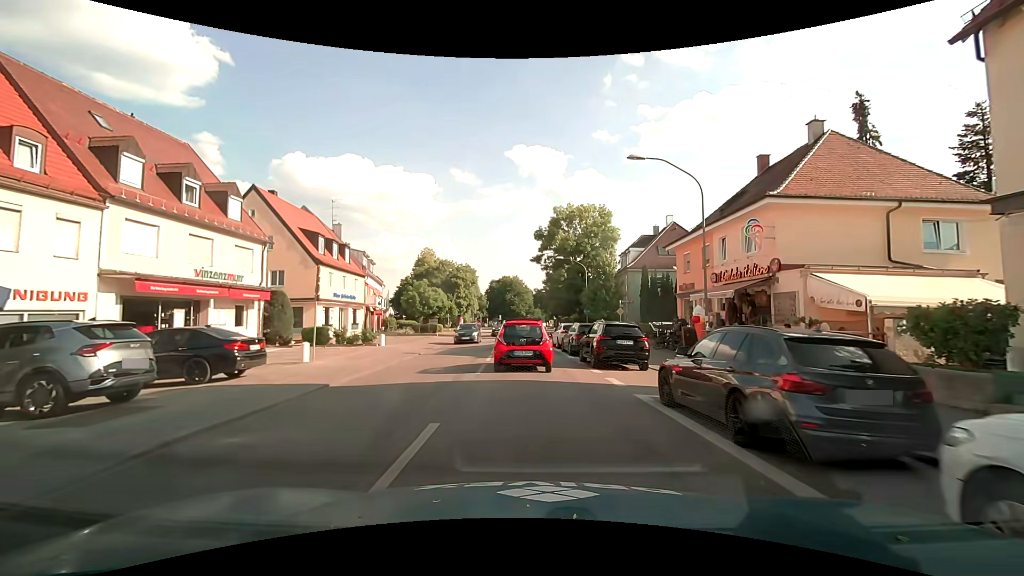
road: secondary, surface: asphalt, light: Day
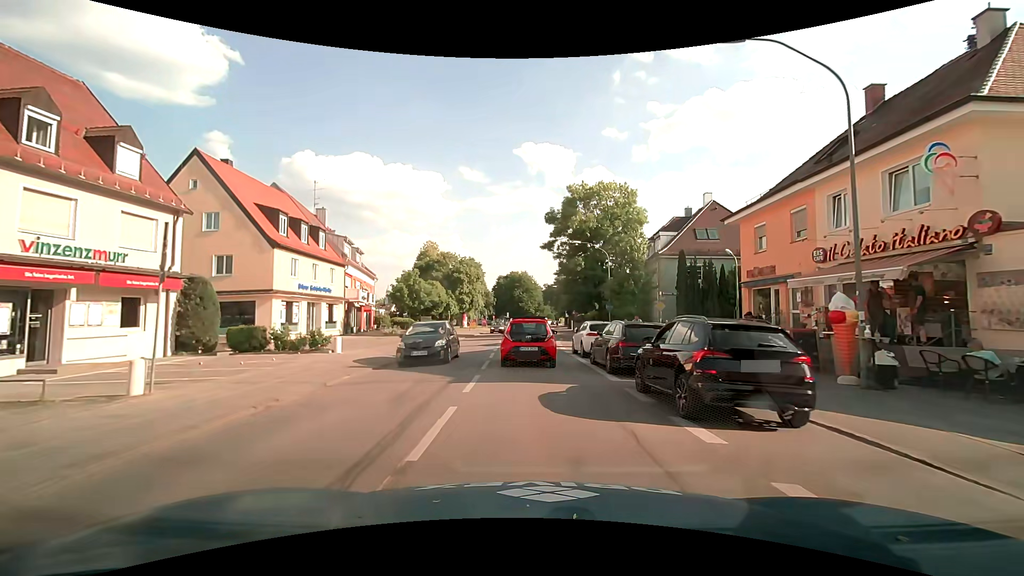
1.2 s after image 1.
(-0.1, +8.4) m; -1°
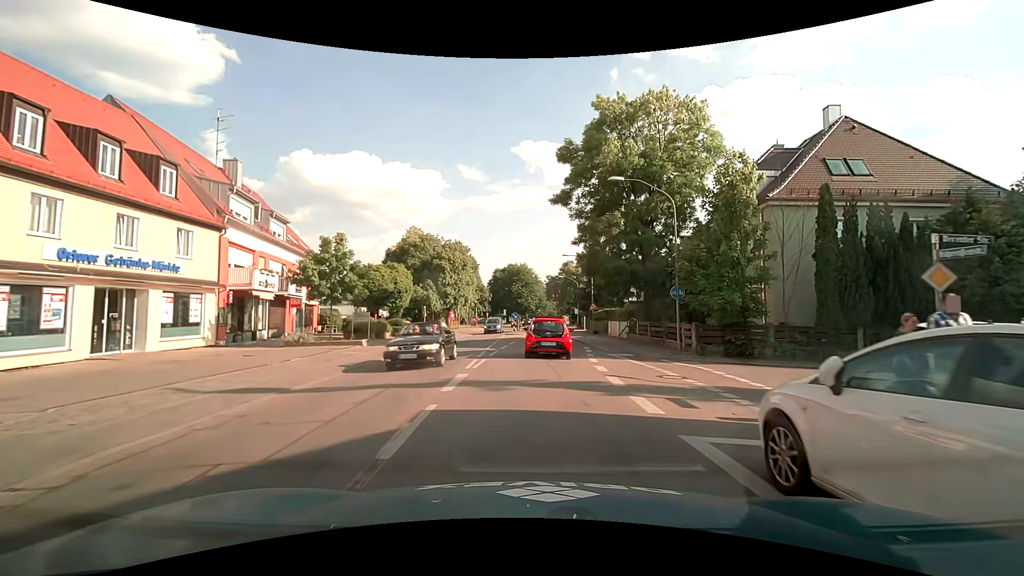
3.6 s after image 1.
(-0.3, +18.2) m; 0°
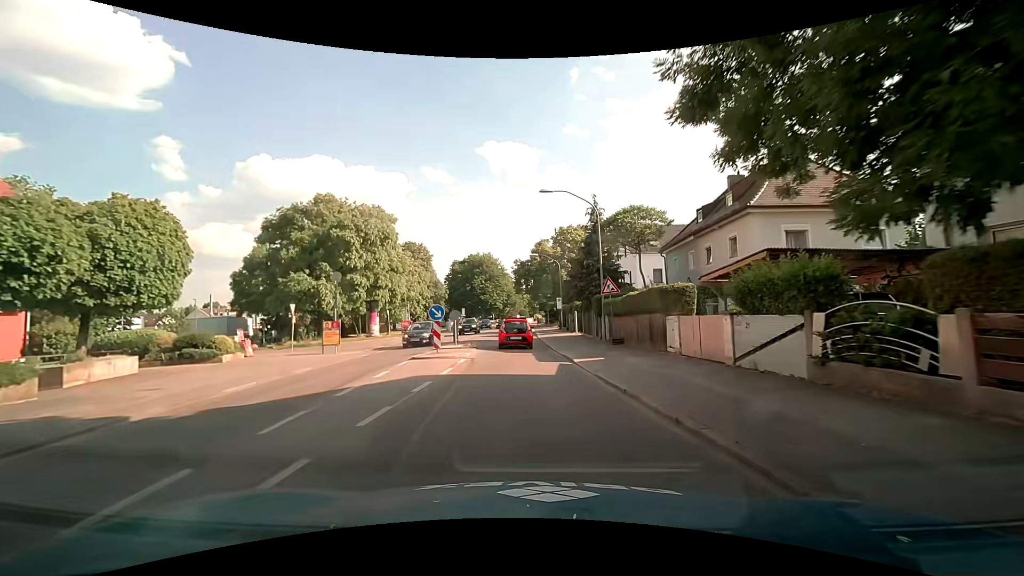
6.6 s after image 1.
(+0.9, +25.6) m; +3°
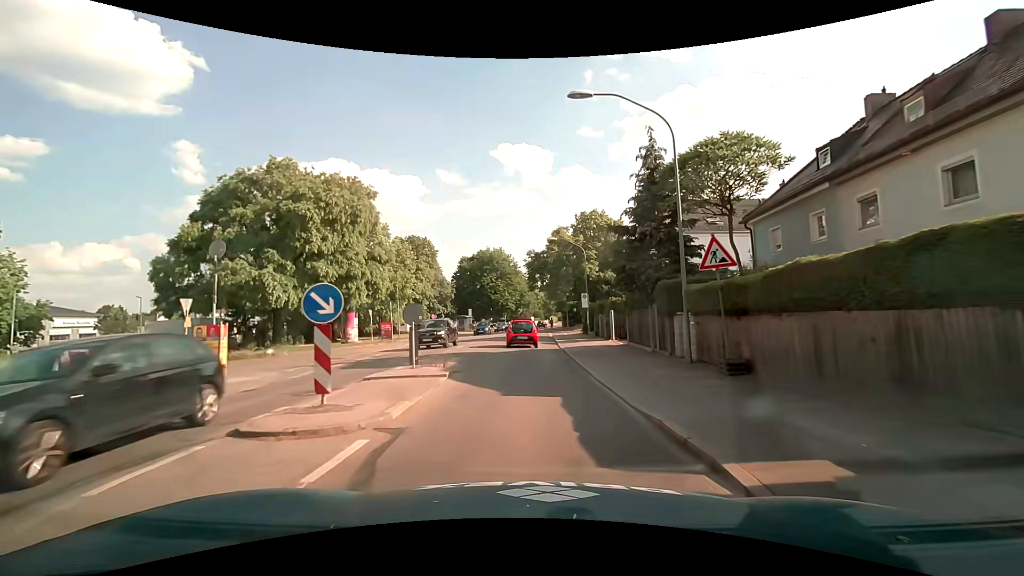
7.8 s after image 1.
(-0.1, +11.5) m; -2°
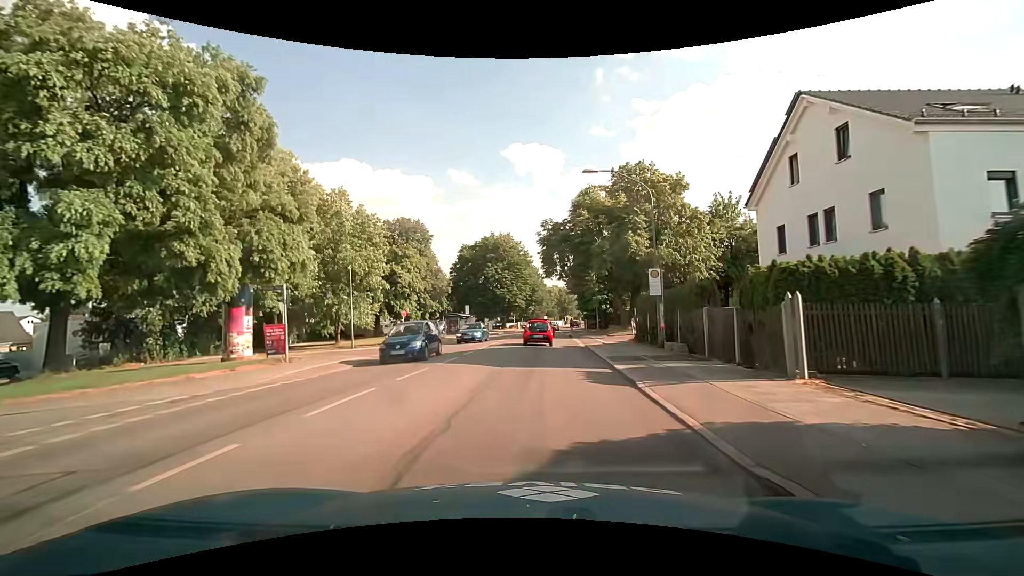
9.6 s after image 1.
(-0.3, +18.9) m; -2°
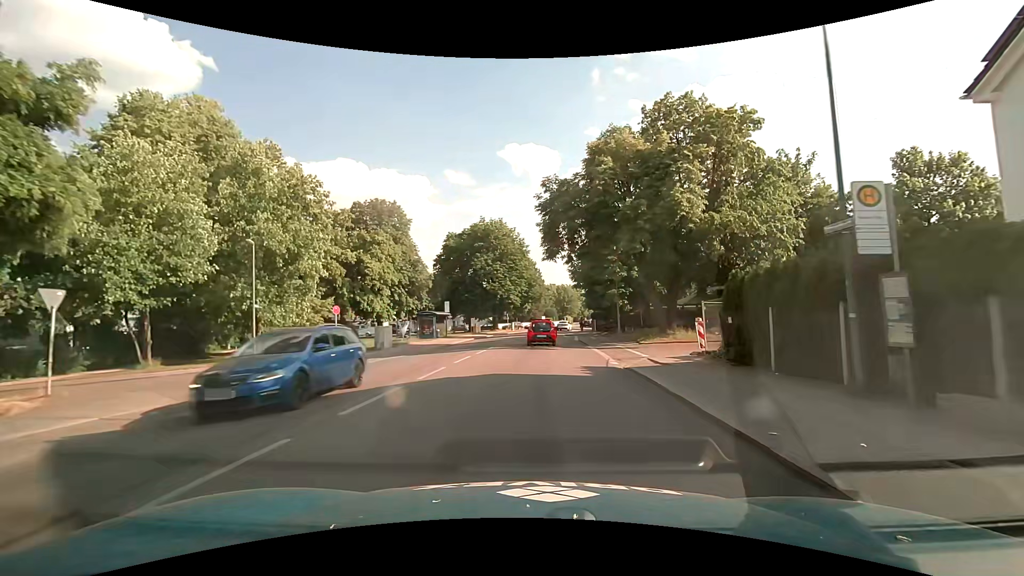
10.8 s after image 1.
(+0.1, +13.3) m; +1°
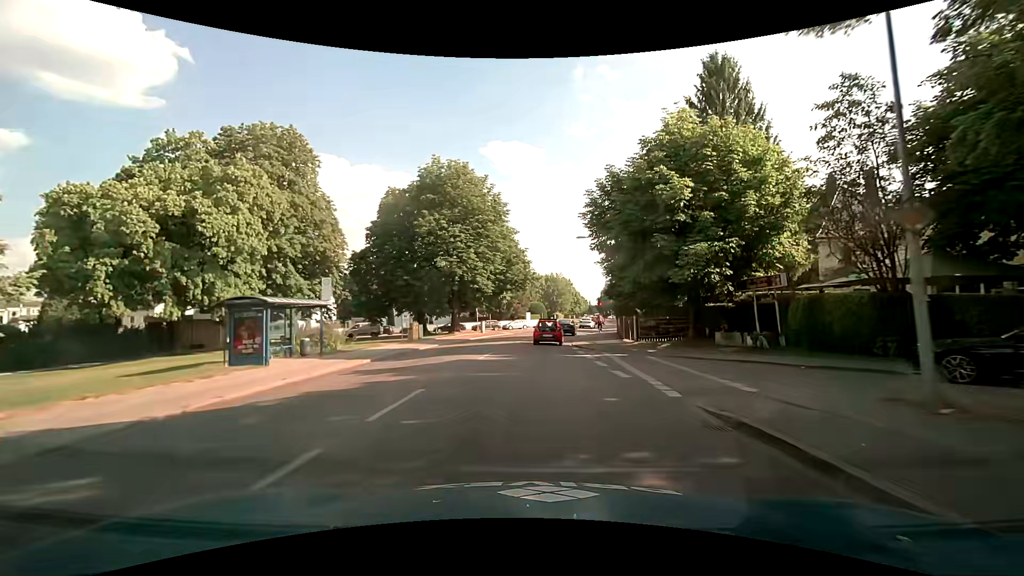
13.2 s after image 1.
(+0.2, +27.8) m; +1°
(0, +10) (+1, +20) (+1, +30) (+2, +40) (+4, +50) (+6, +60) (+8, +69) (+11, +79) (+13, +89) (+15, +99) m
